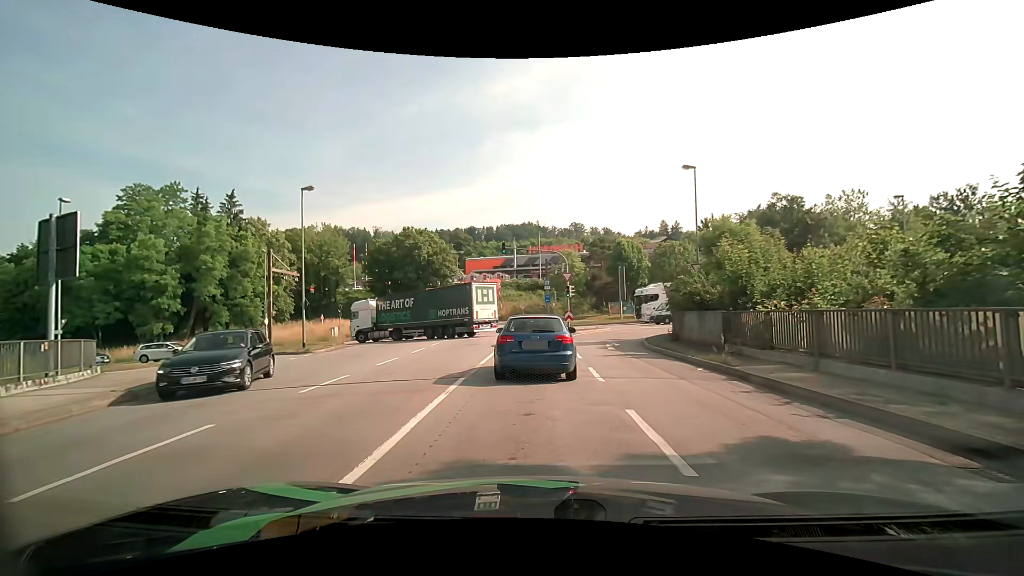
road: primary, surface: asphalt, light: Day
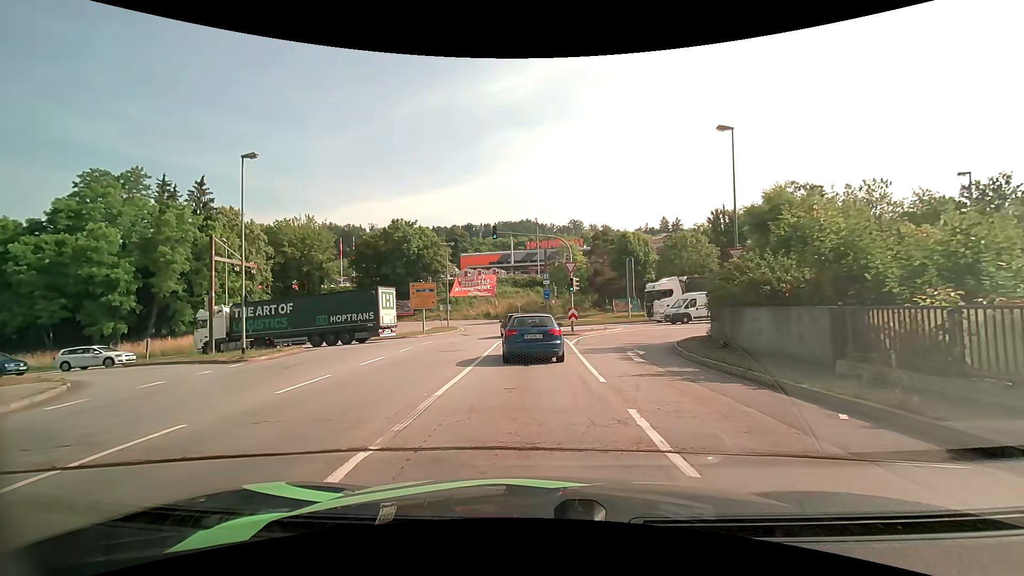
(+0.1, +6.3) m; +1°
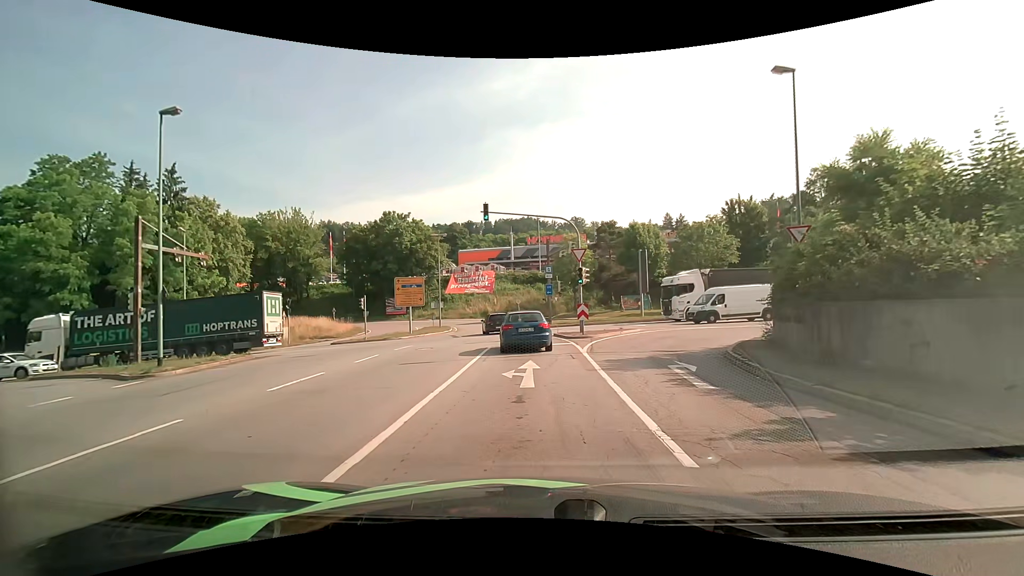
(0.0, +5.7) m; 0°
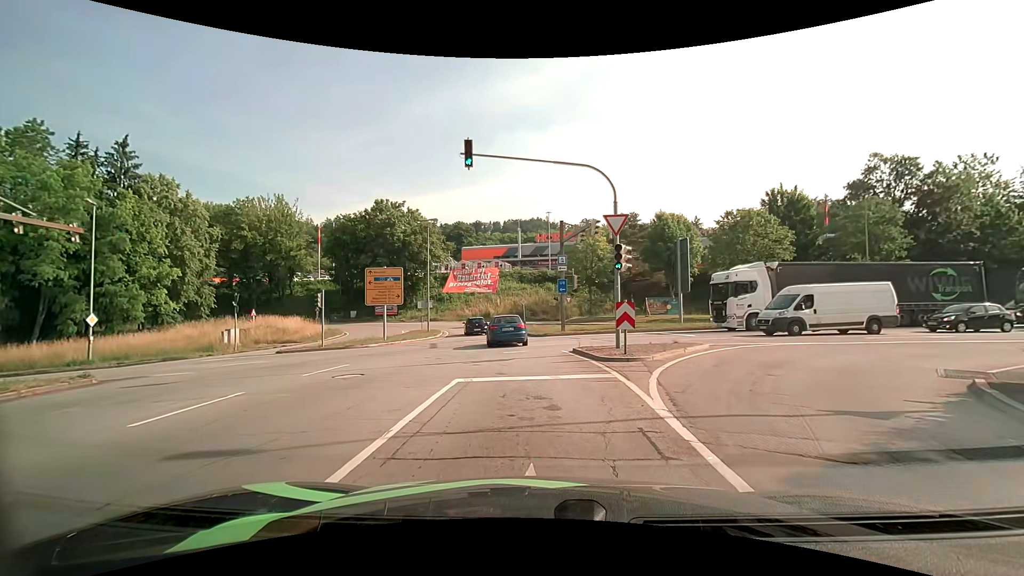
(-0.1, +9.6) m; -1°
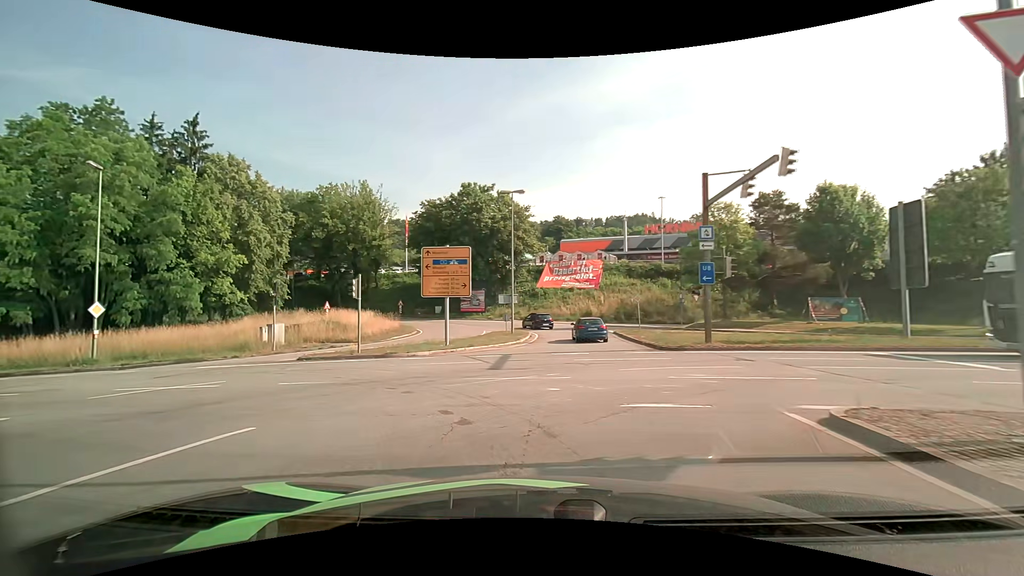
(-0.6, +10.3) m; -10°
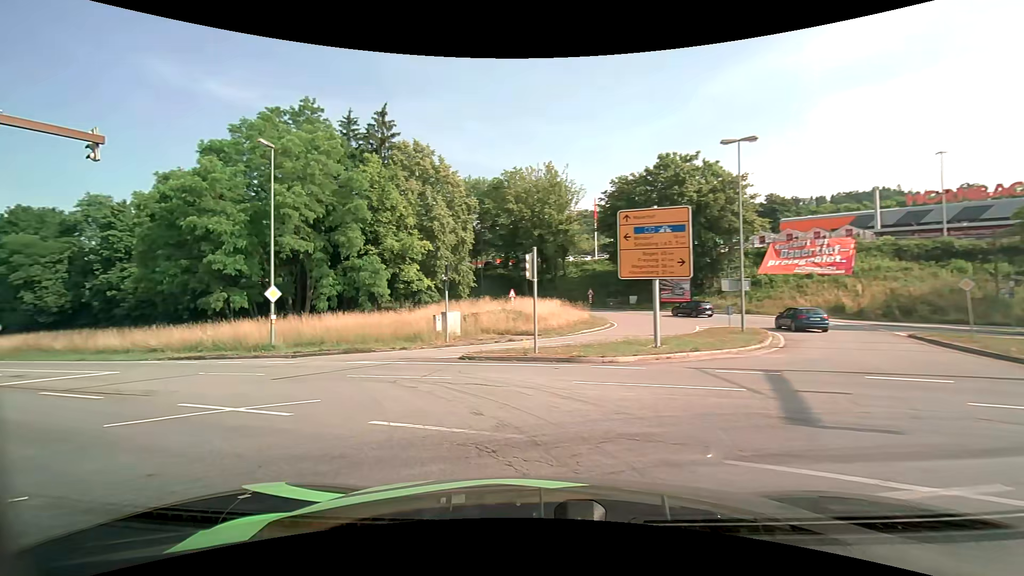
(-1.2, +6.8) m; -21°
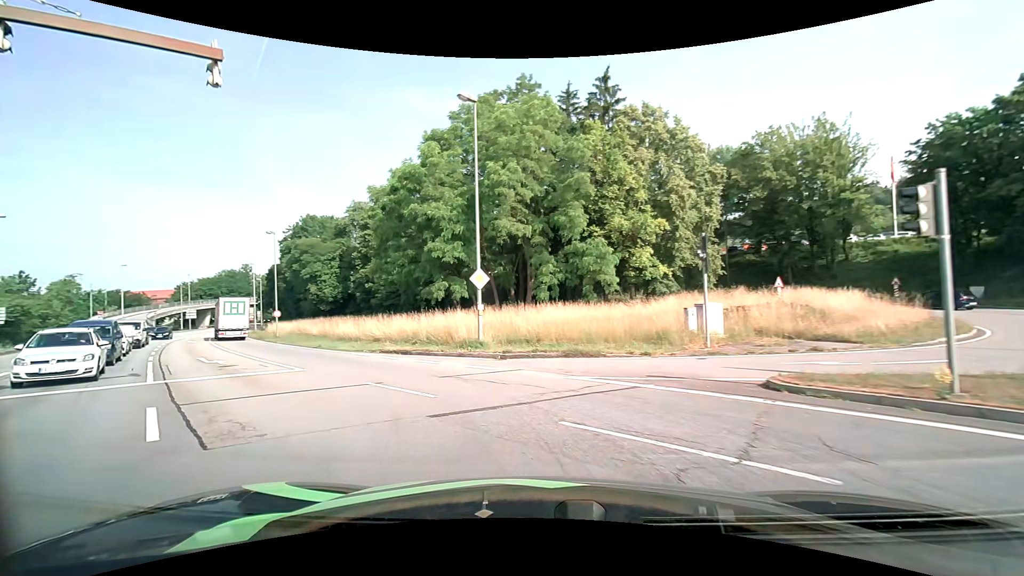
(-1.6, +6.8) m; -25°
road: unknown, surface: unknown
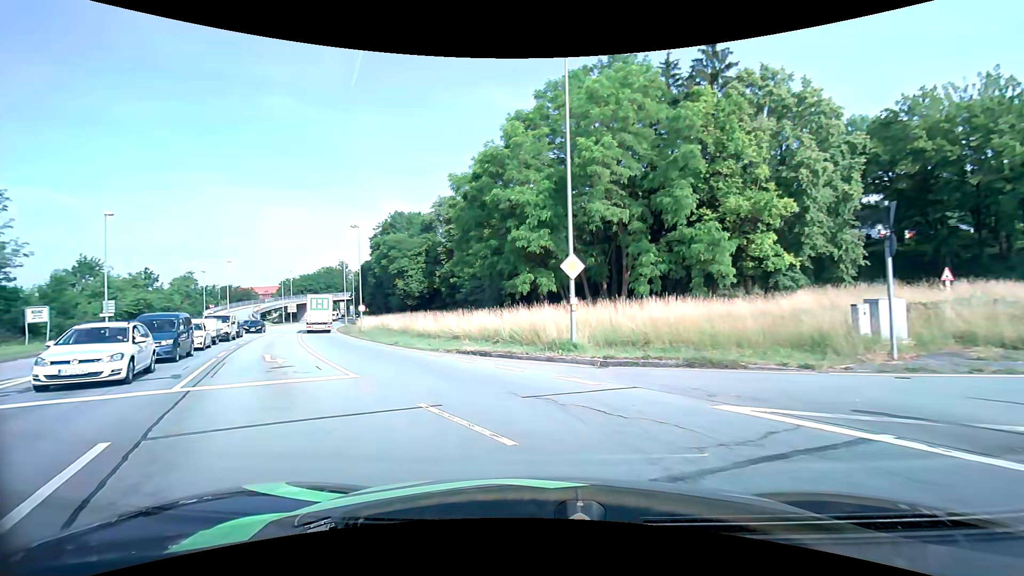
(-0.4, +3.6) m; -10°
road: primary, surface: asphalt
(-2, +10) (-6, +19) (-11, +28) (-16, +36) (-20, +45) (-25, +54) (-29, +63) (-33, +72) (-37, +82) (-41, +91) m
